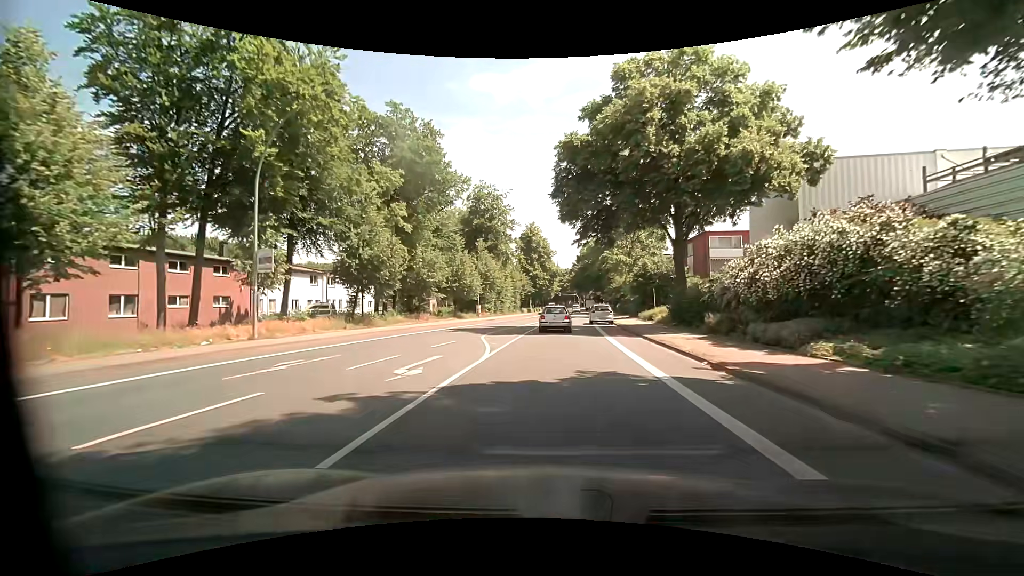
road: primary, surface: asphalt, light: Day
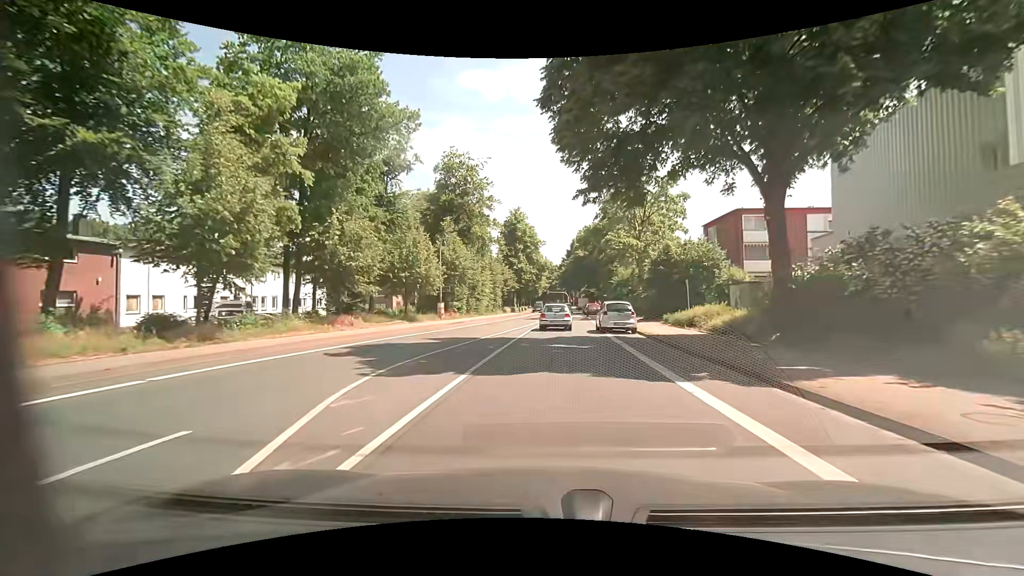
(+0.2, +14.4) m; +1°
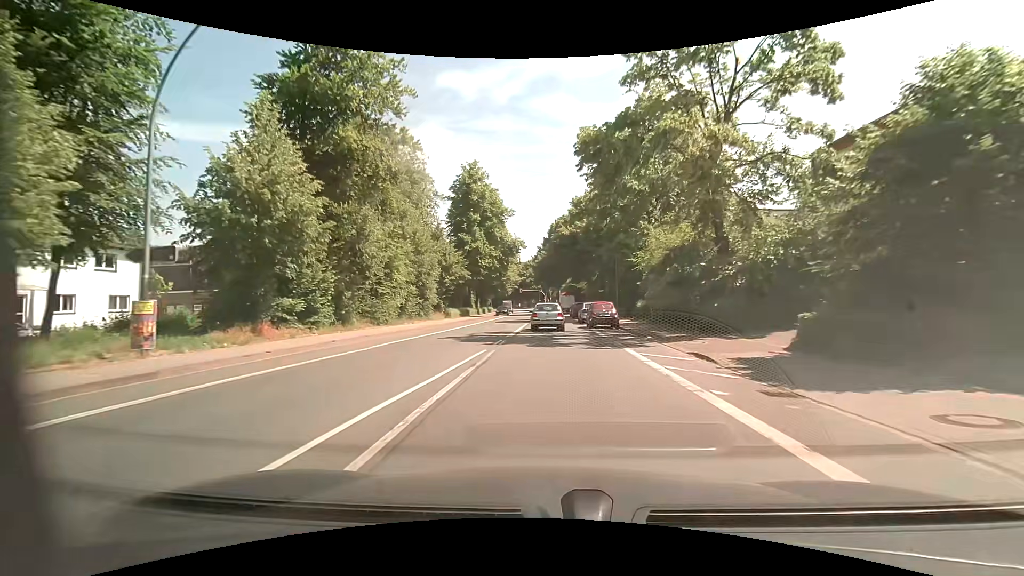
(+1.0, +29.0) m; +3°
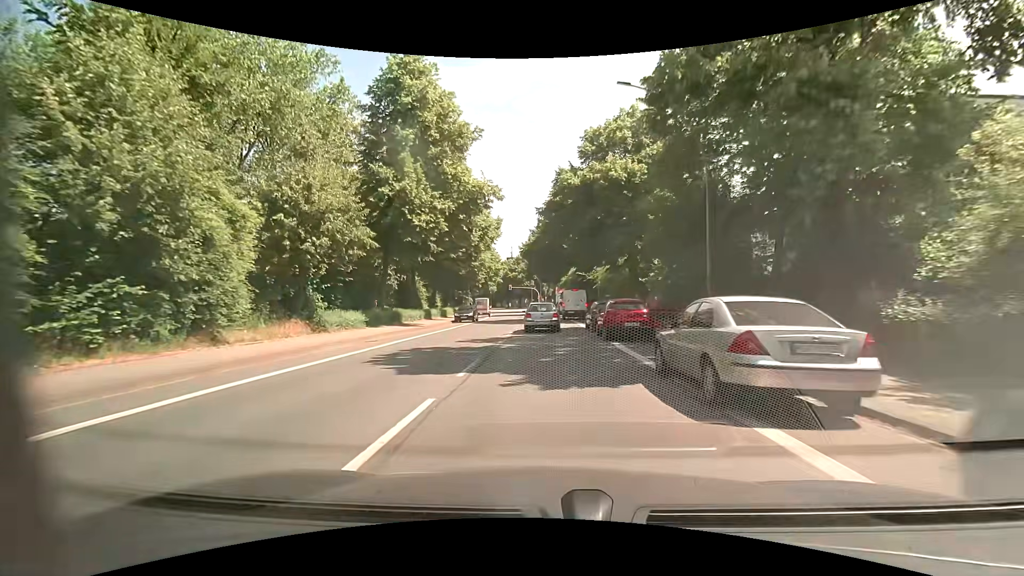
(+0.1, +27.3) m; 0°
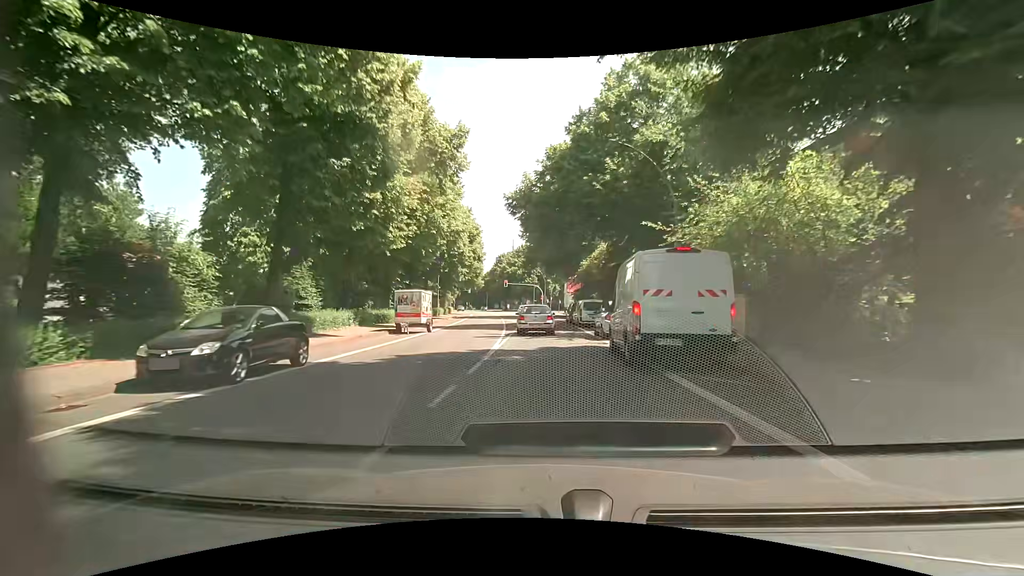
(-0.1, +31.6) m; 0°
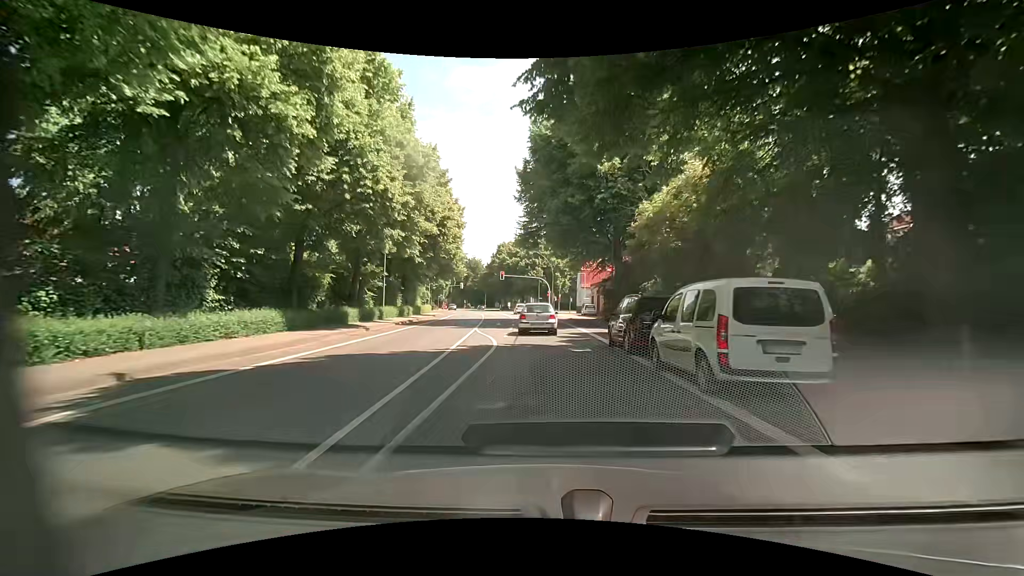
(-0.1, +24.0) m; -2°
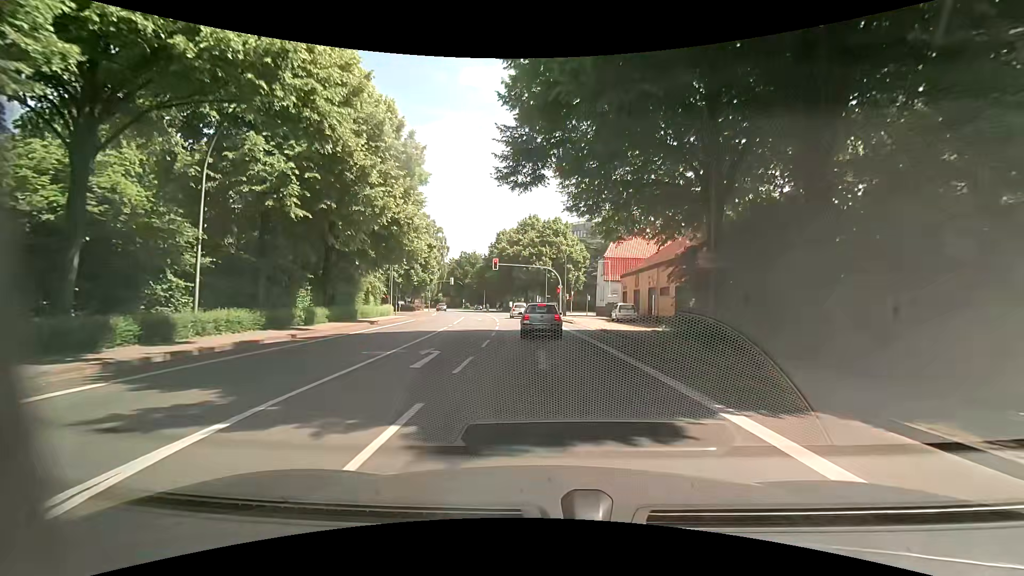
(-0.1, +22.8) m; -1°
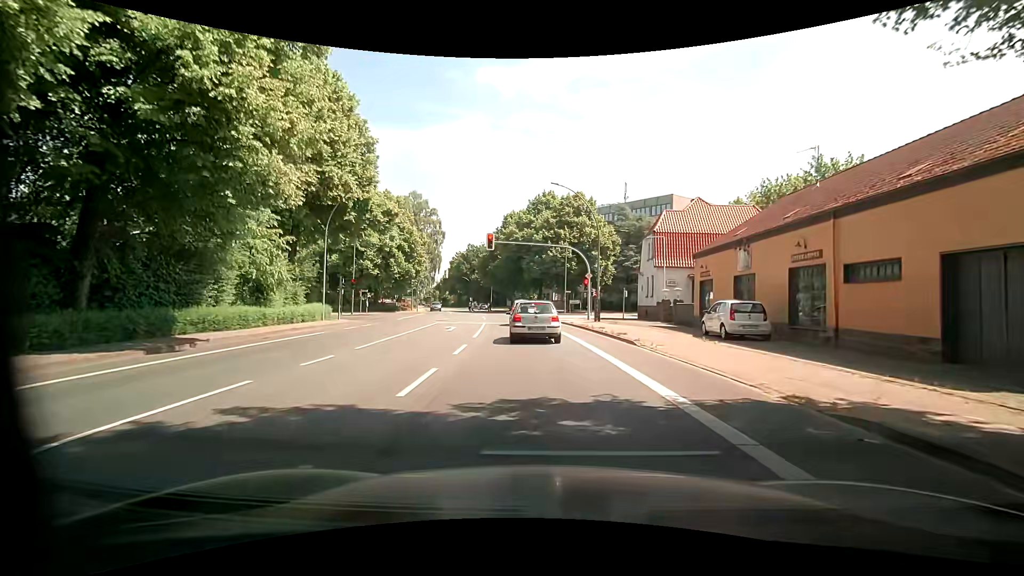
(-0.2, +20.4) m; -1°
(0, +10) (0, +20) (-1, +30) (-2, +40) (-4, +50) (-5, +60) (-7, +70) (-9, +79) (-11, +89) (-13, +99) m
